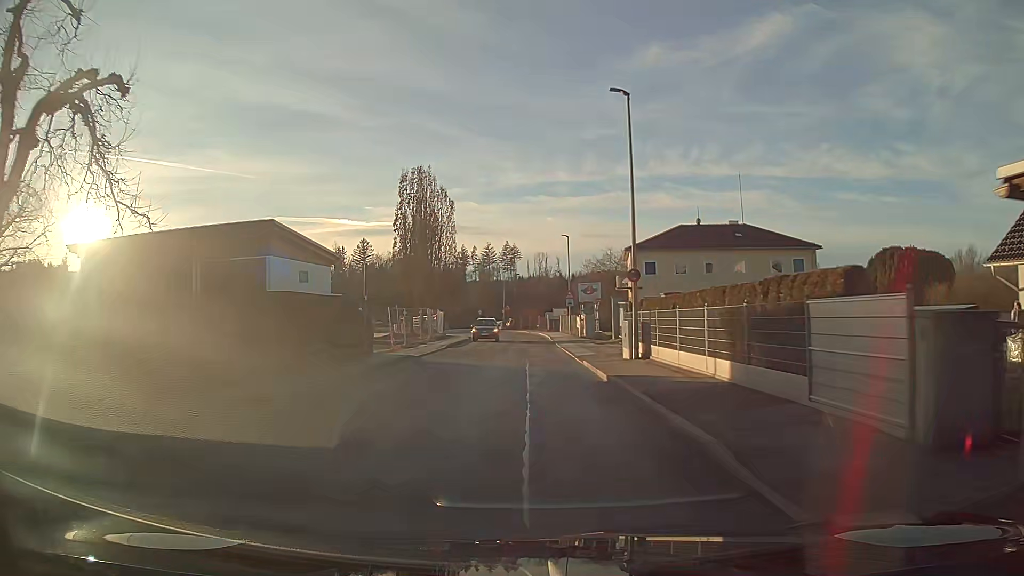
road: residential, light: Day
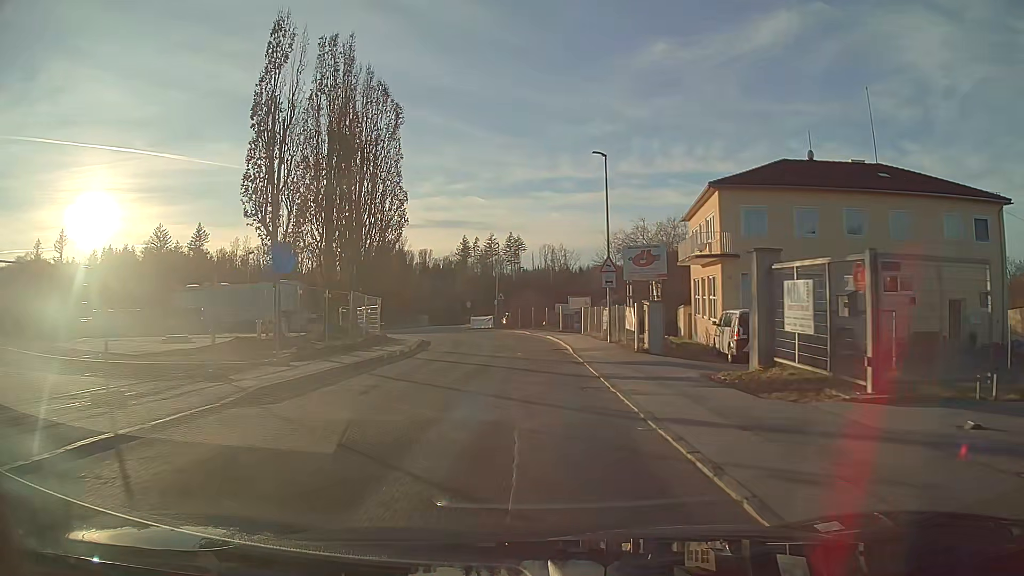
(0.0, +26.1) m; -1°
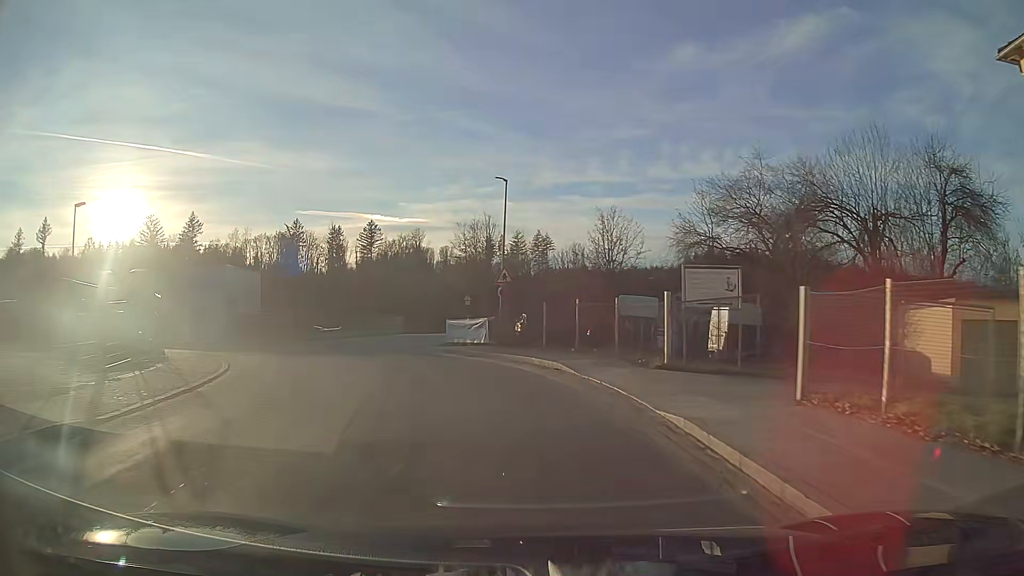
(-0.6, +31.1) m; -3°
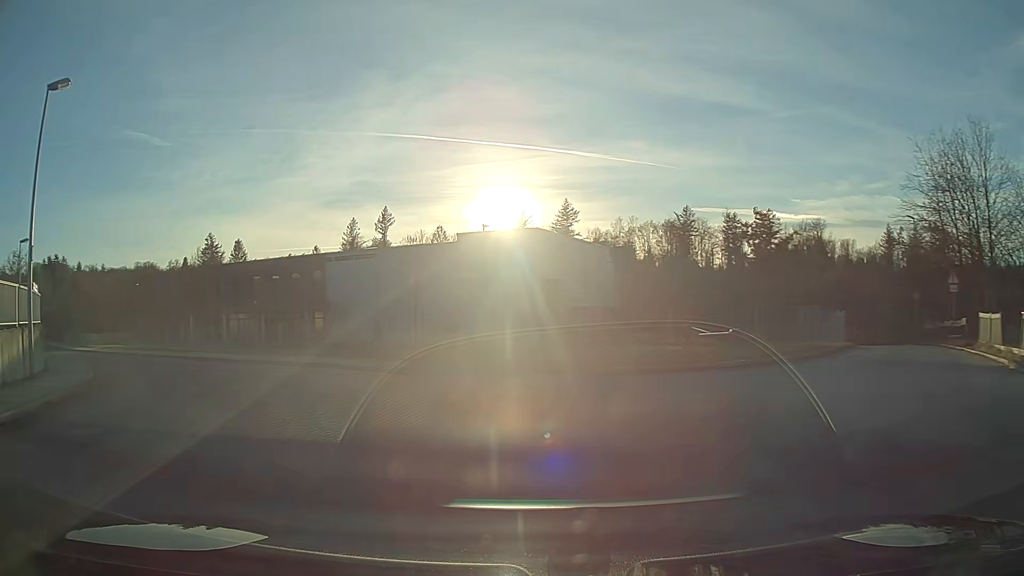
(-7.1, +25.5) m; -38°
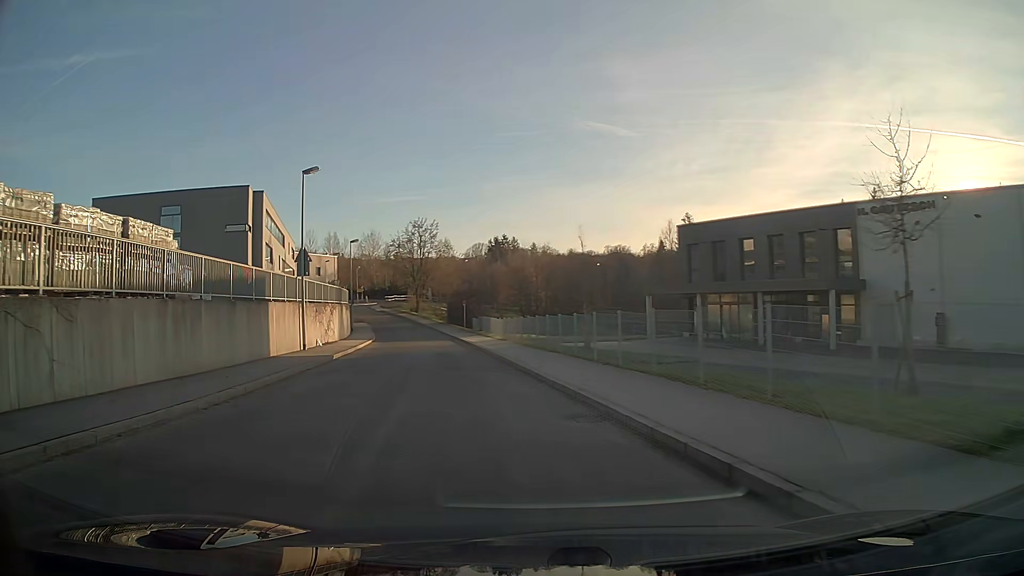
(-7.7, +19.8) m; -39°
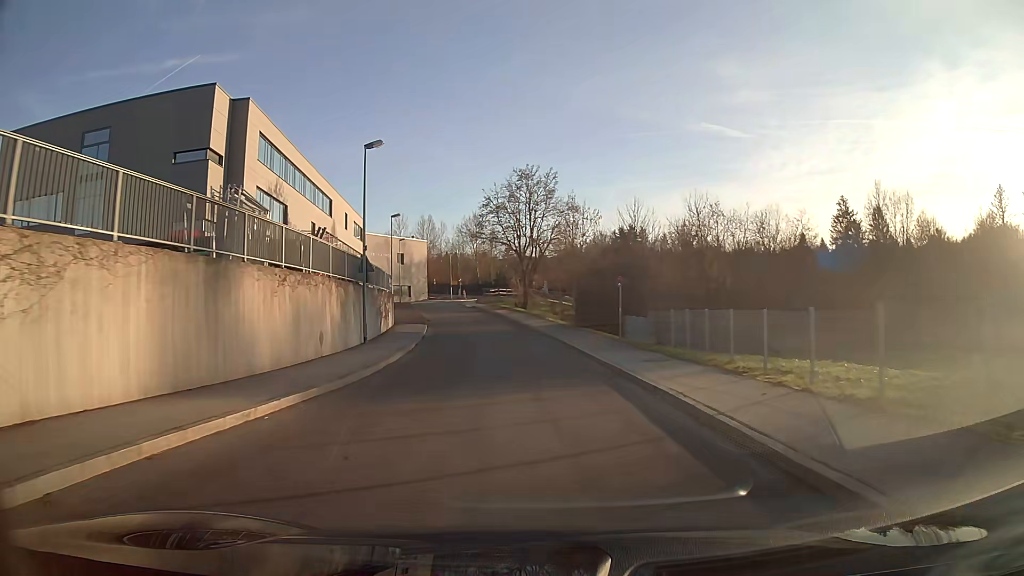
(-3.3, +33.6) m; -7°
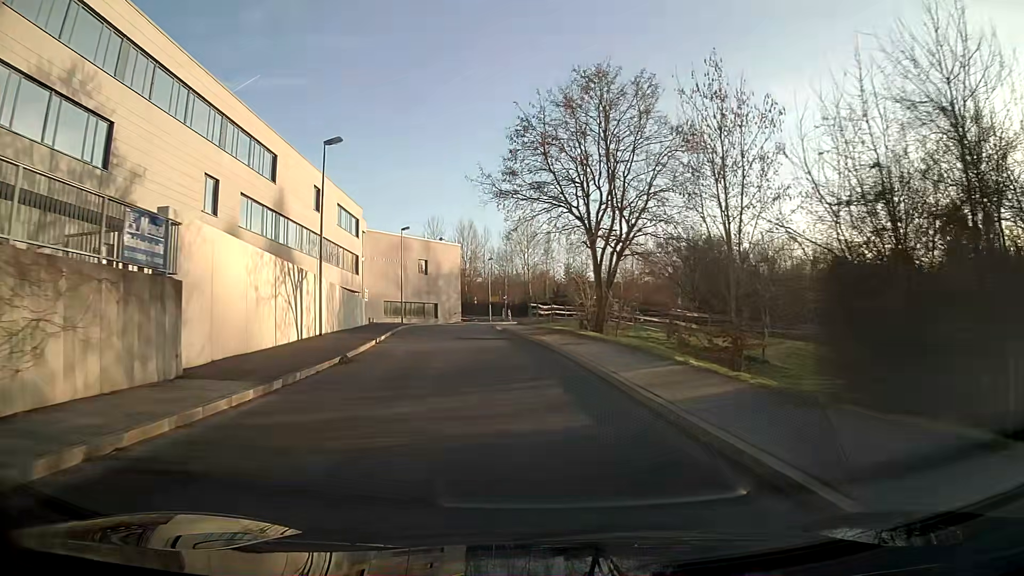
(-1.2, +30.3) m; -6°
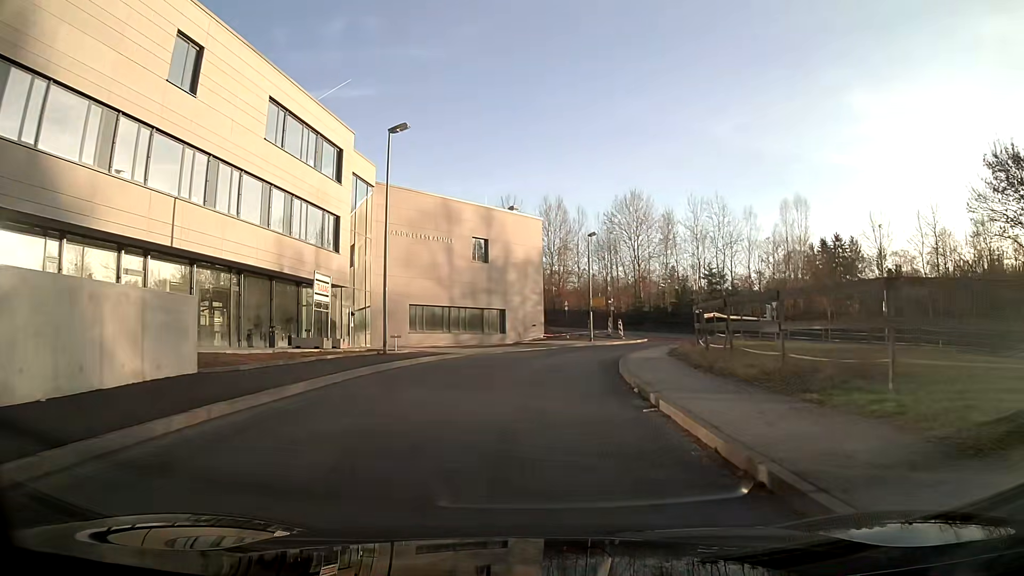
(-2.5, +33.9) m; -6°
